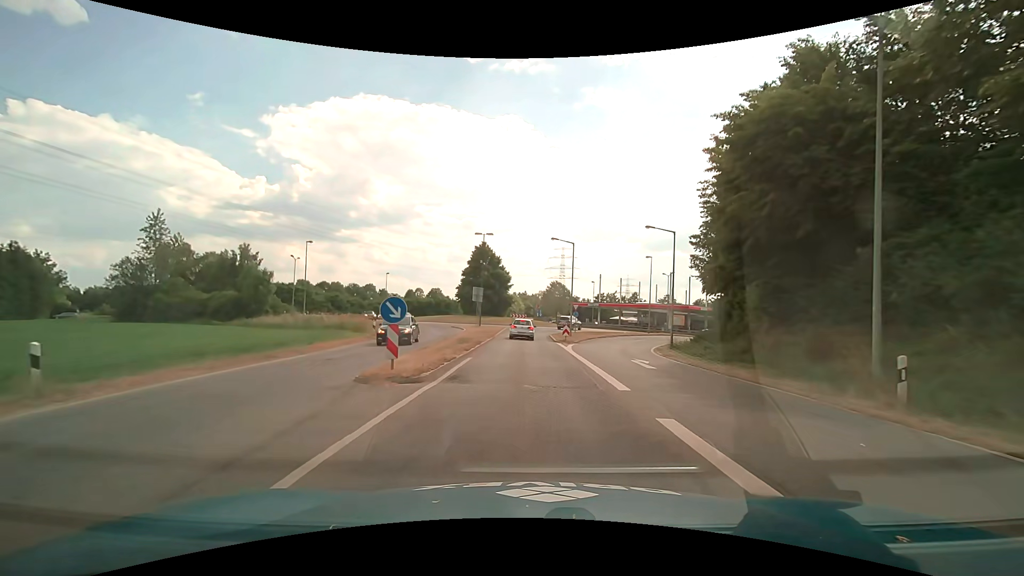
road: primary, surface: asphalt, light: Day
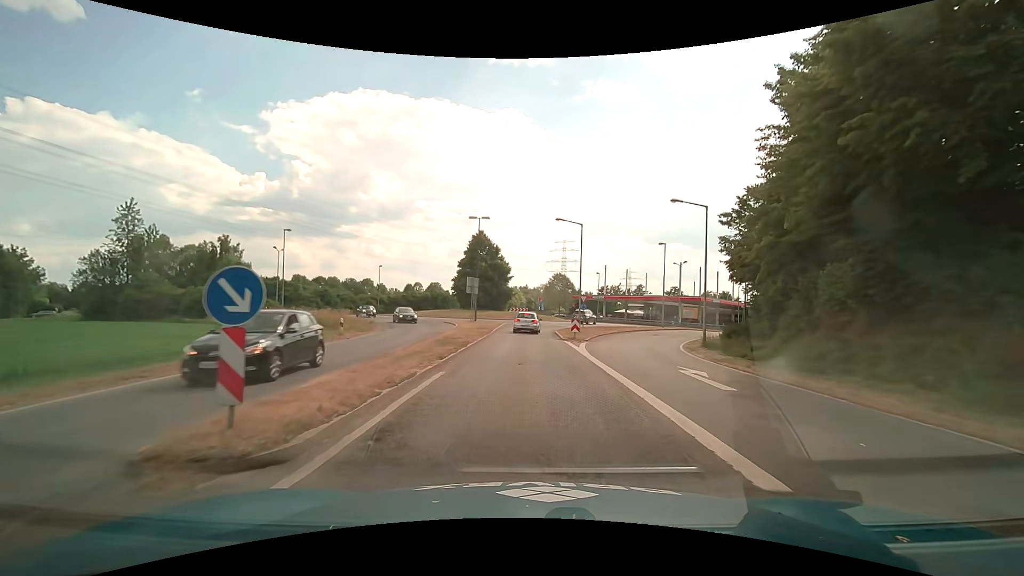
(0.0, +6.0) m; +1°
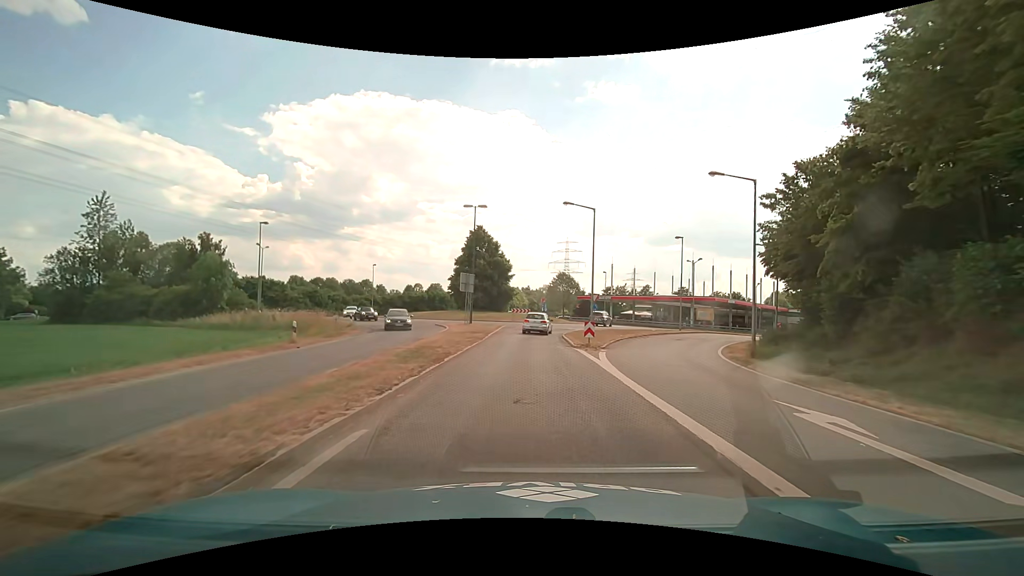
(-0.1, +5.7) m; -1°
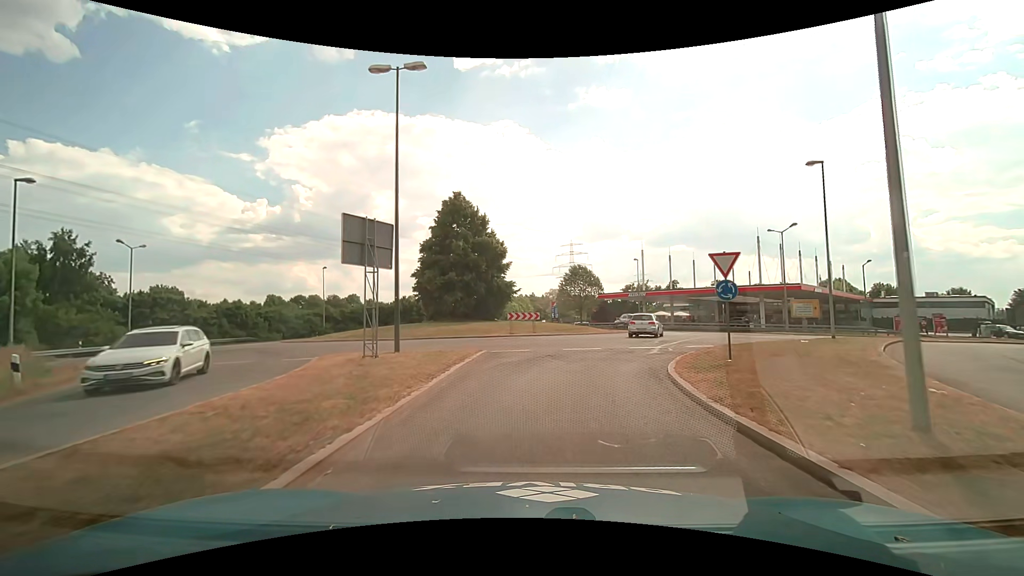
(+0.1, +25.4) m; -1°
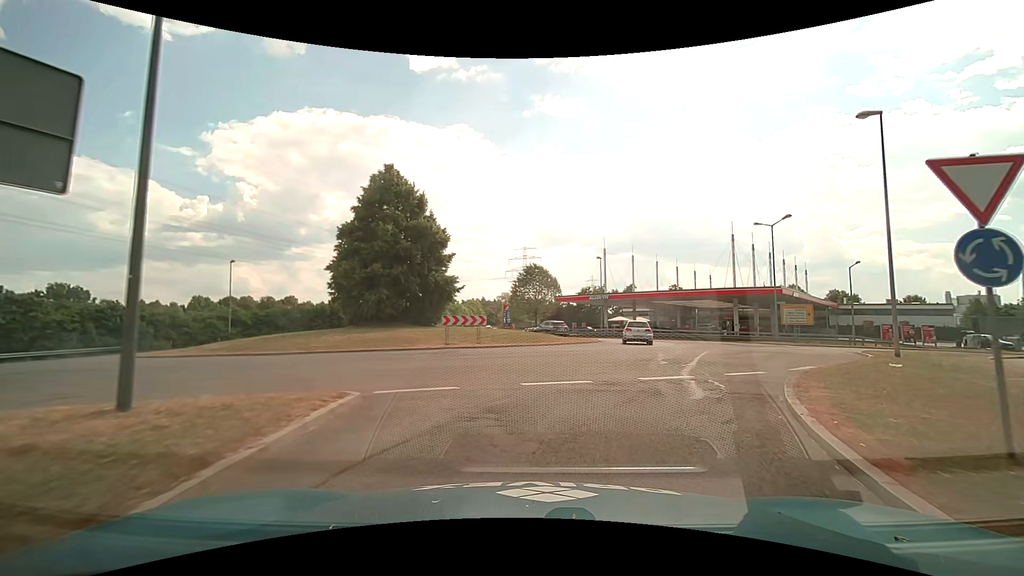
(+0.4, +9.5) m; +5°
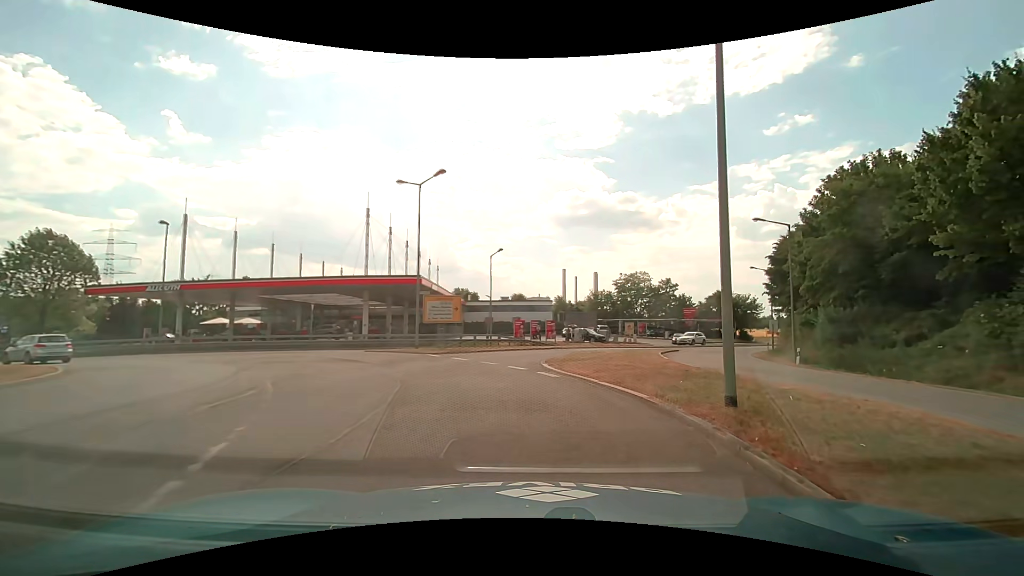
(+5.6, +16.5) m; +40°
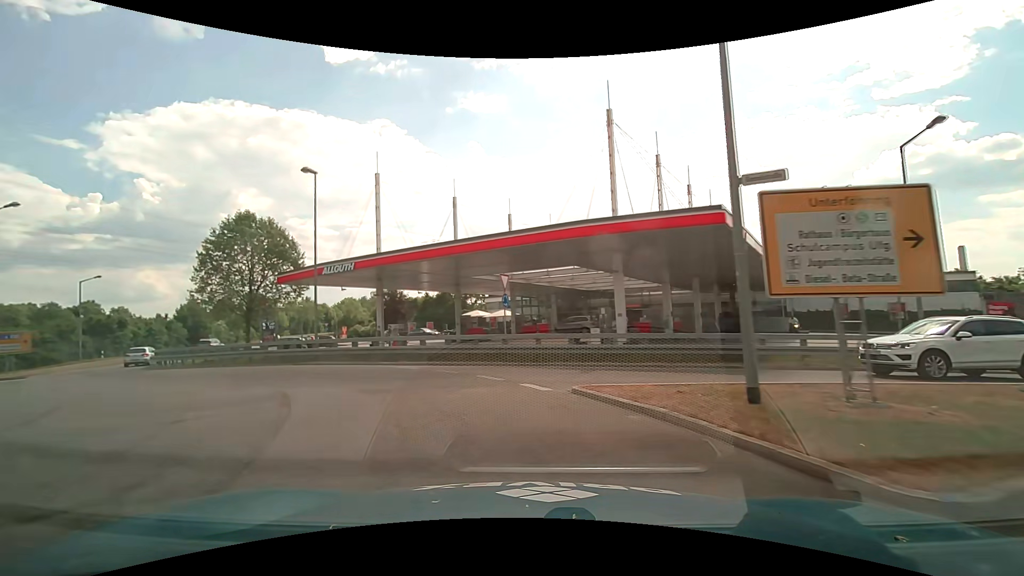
(-4.0, +22.3) m; -30°
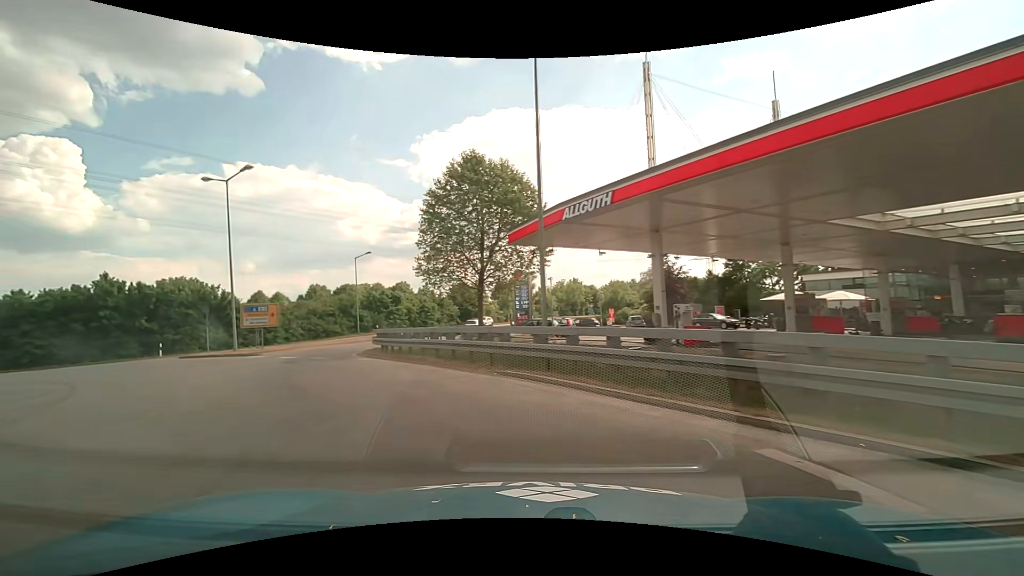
(-3.7, +13.7) m; -31°
